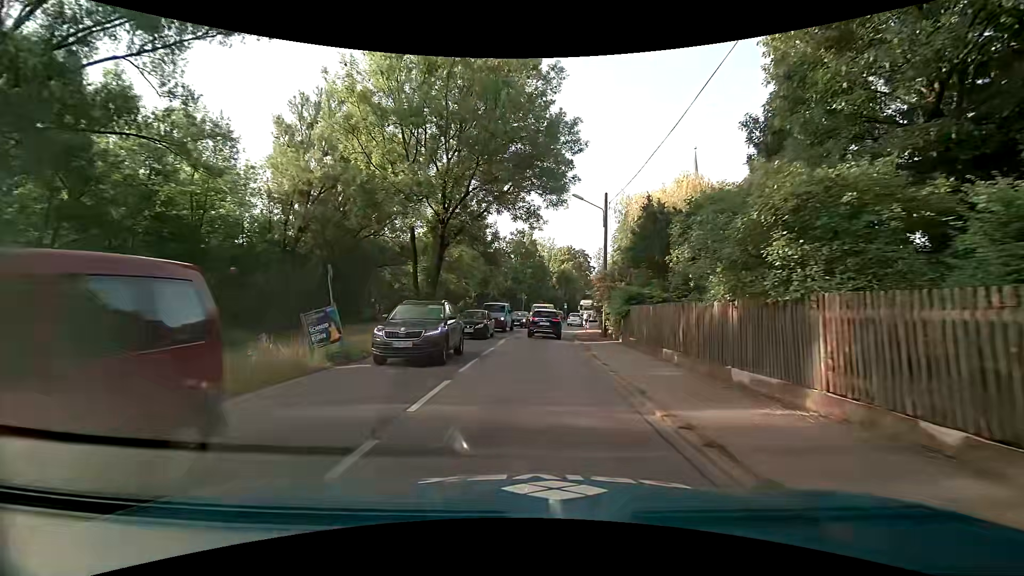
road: secondary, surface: asphalt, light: Day
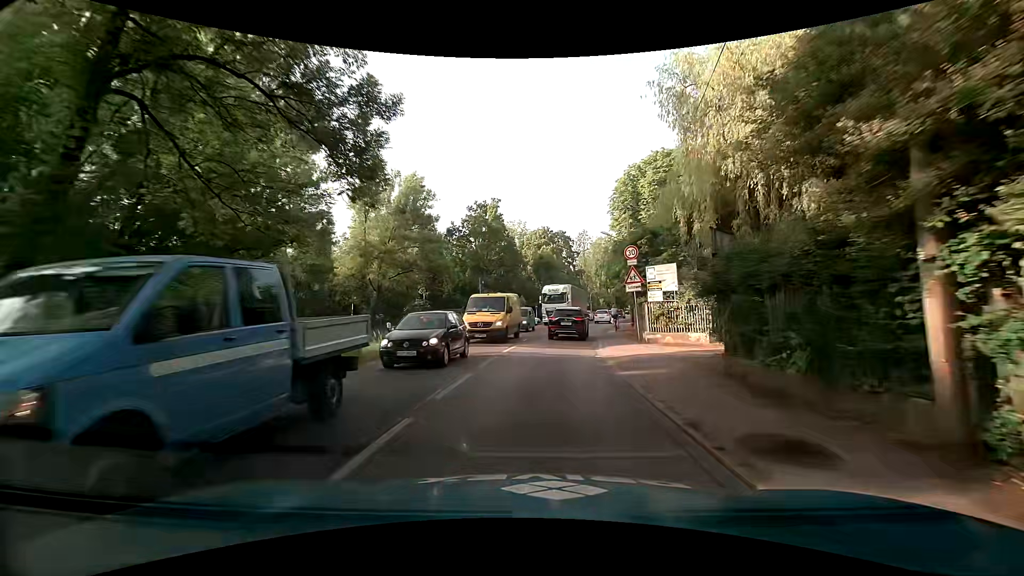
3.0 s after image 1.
(+0.3, +25.7) m; +2°
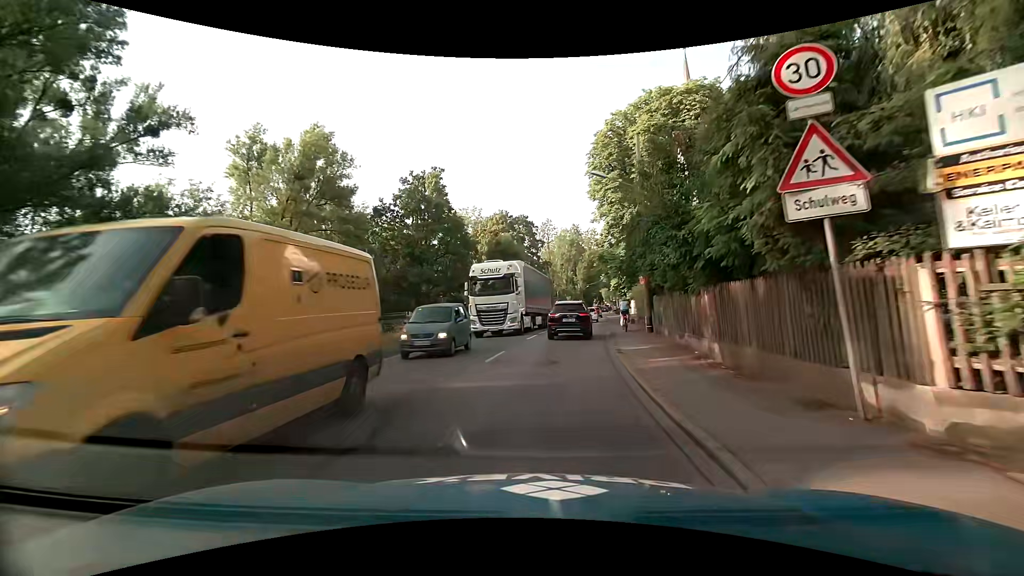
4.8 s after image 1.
(+0.9, +16.4) m; +5°
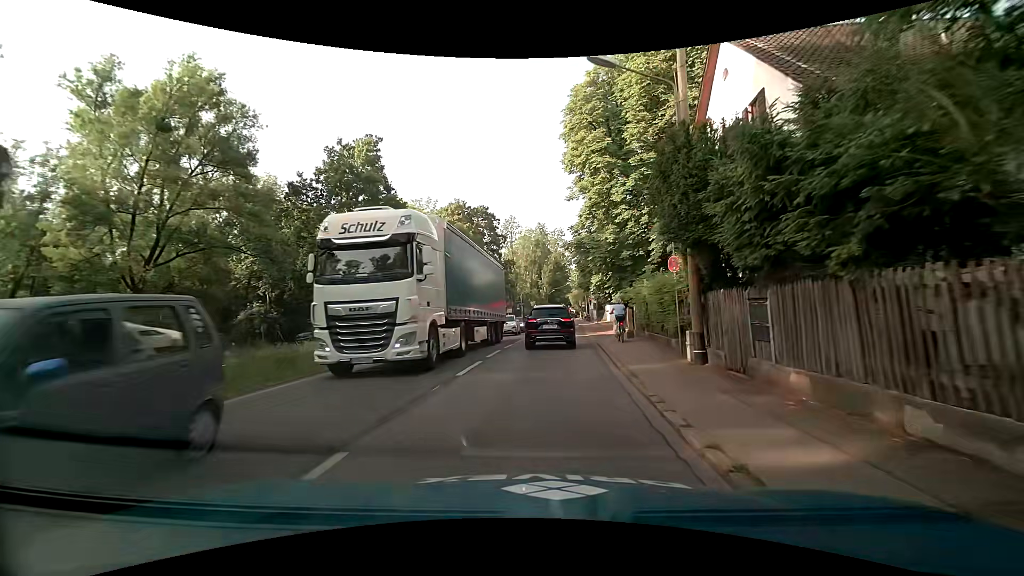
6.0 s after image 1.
(+0.4, +10.8) m; +5°
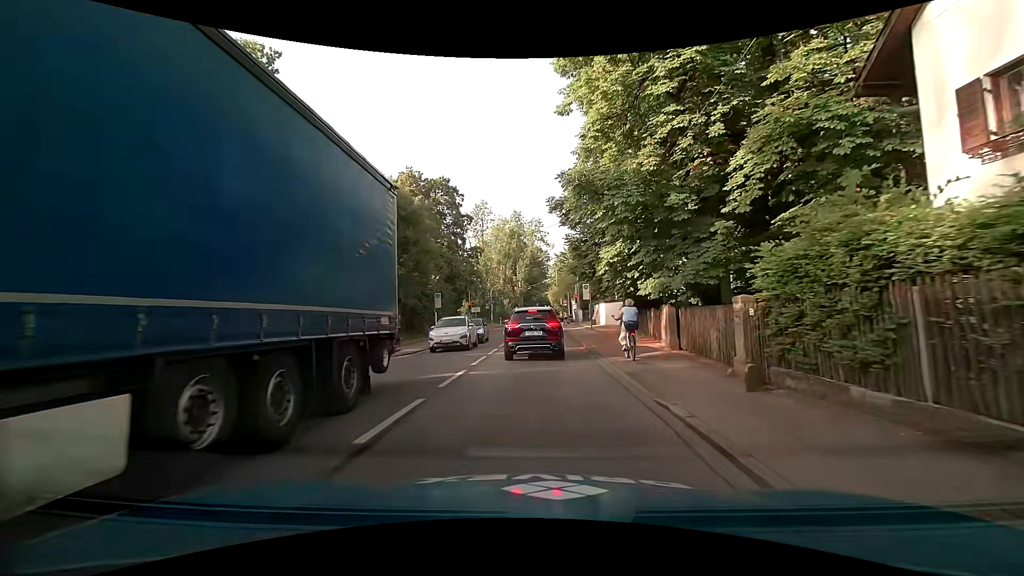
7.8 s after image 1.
(+0.3, +14.1) m; +1°
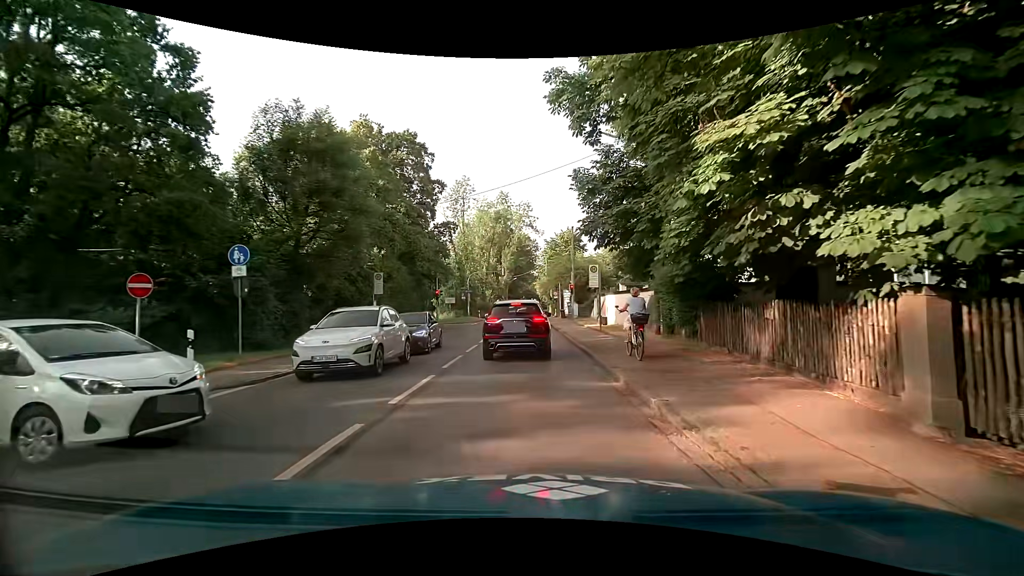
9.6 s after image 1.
(+0.4, +11.3) m; +2°
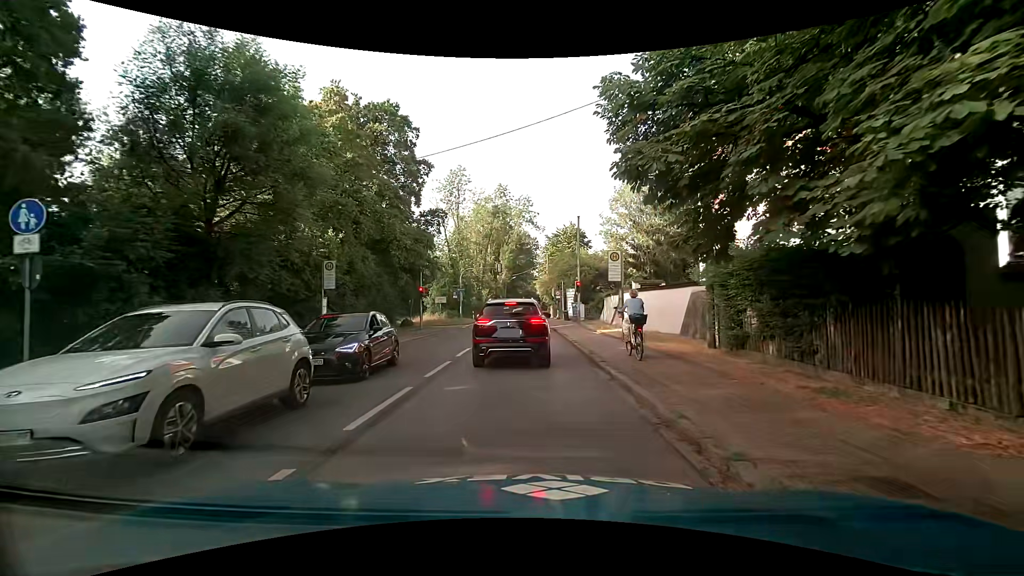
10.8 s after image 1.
(0.0, +6.1) m; 0°
